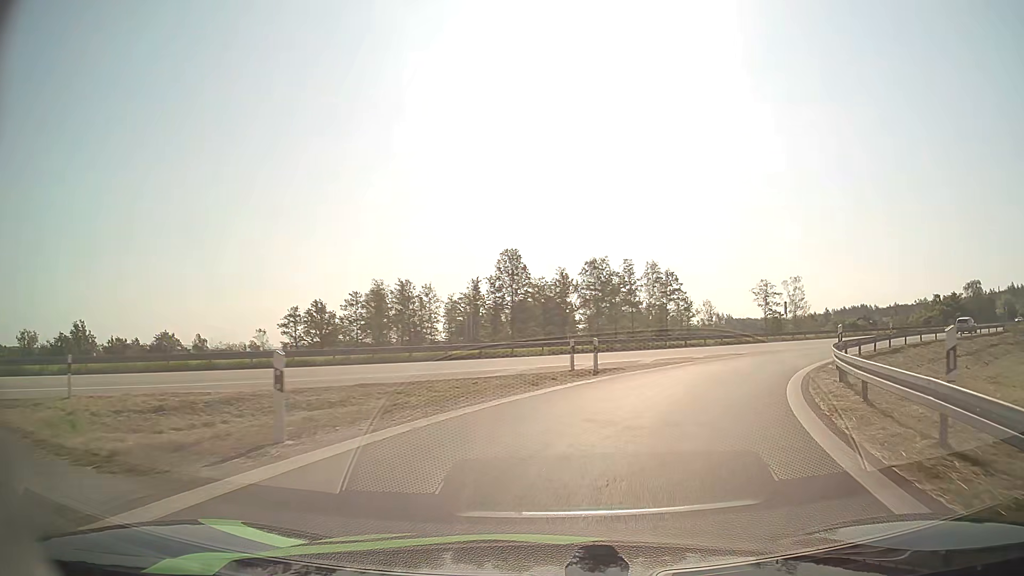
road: motorway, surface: asphalt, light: Day
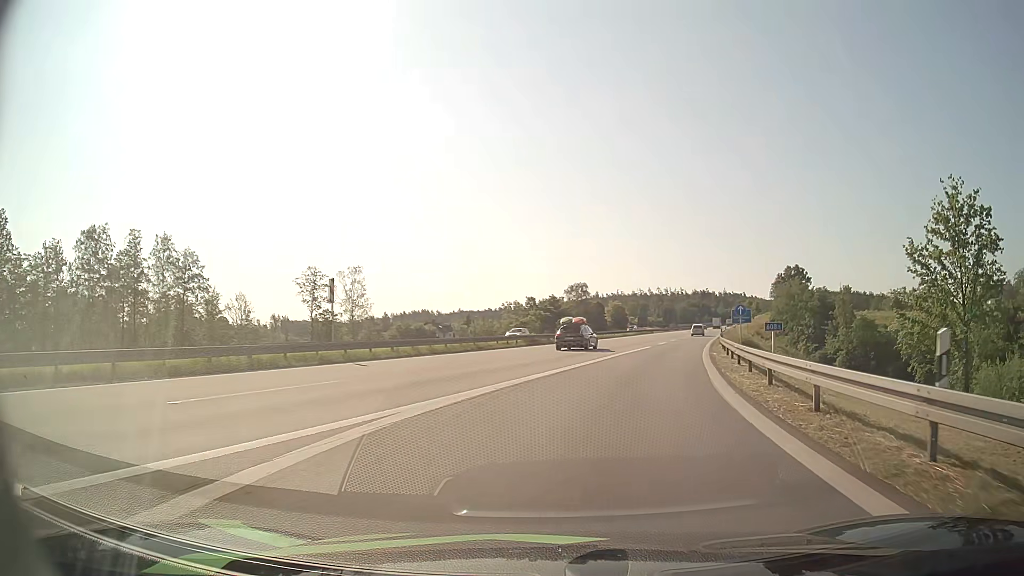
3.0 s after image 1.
(+10.2, +28.5) m; +38°
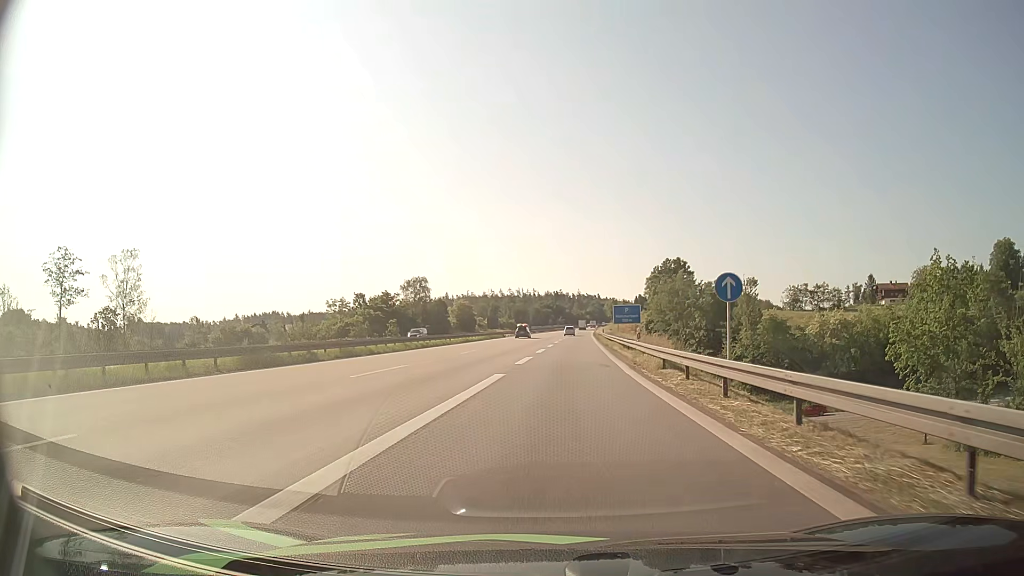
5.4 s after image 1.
(+3.7, +26.0) m; +13°
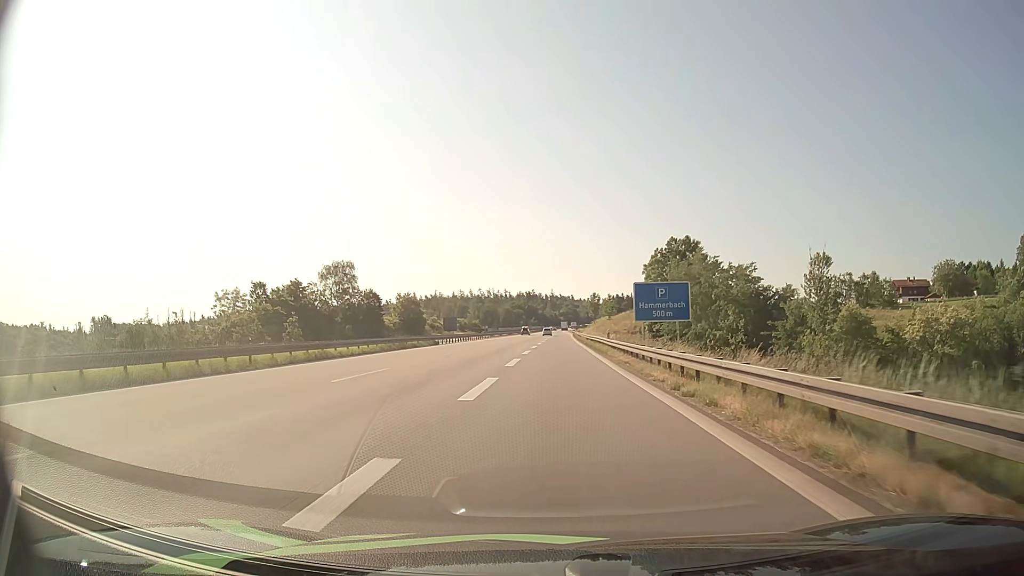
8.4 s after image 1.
(+1.1, +37.2) m; +2°
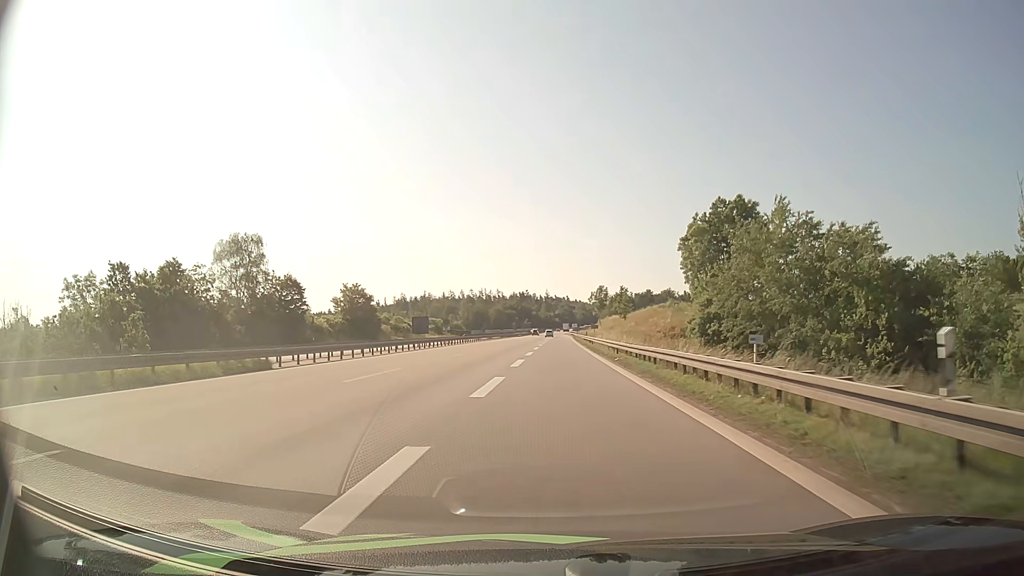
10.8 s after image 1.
(+0.2, +35.4) m; 0°
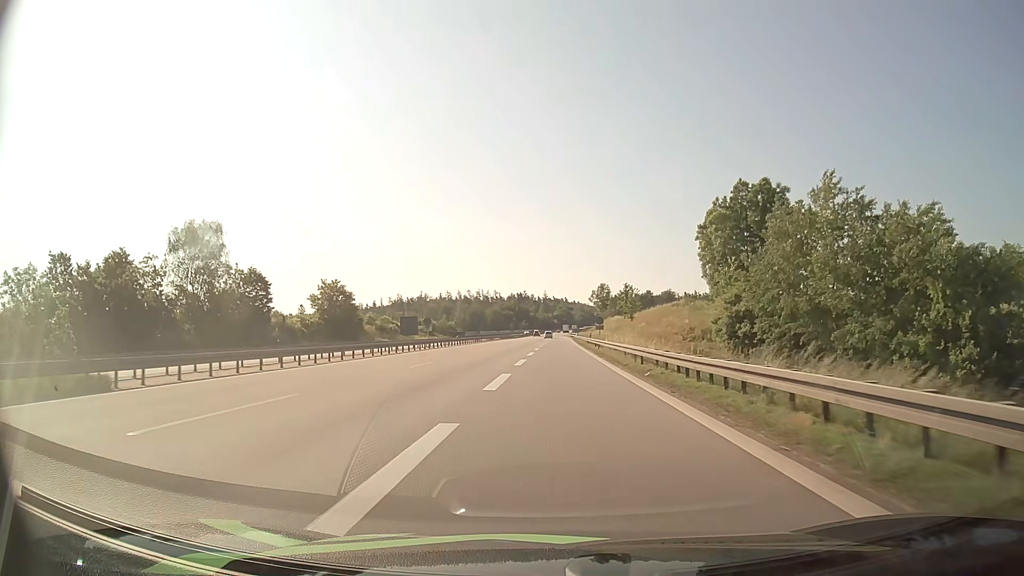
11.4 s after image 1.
(0.0, +10.1) m; 0°
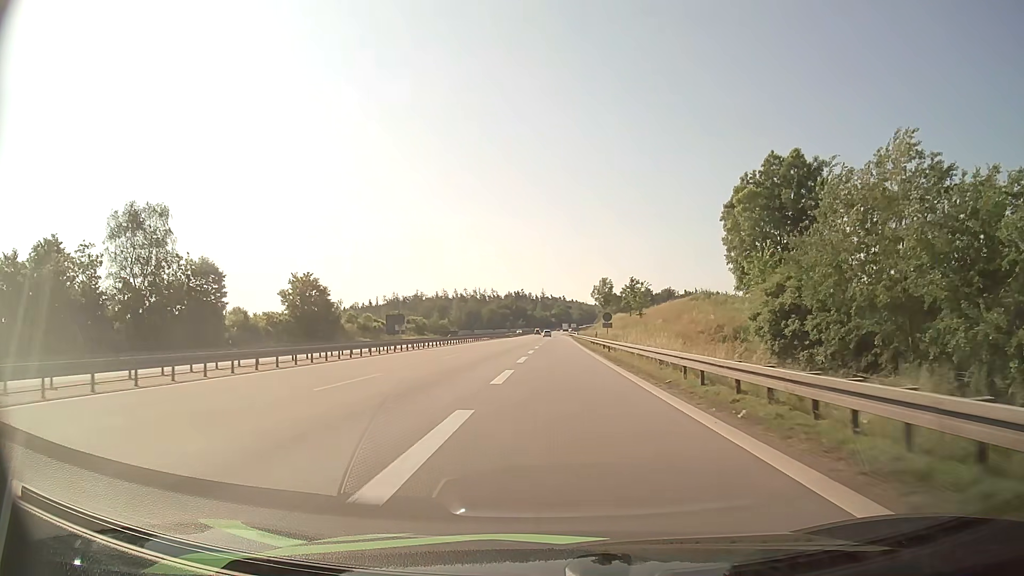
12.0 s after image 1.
(0.0, +10.5) m; 0°
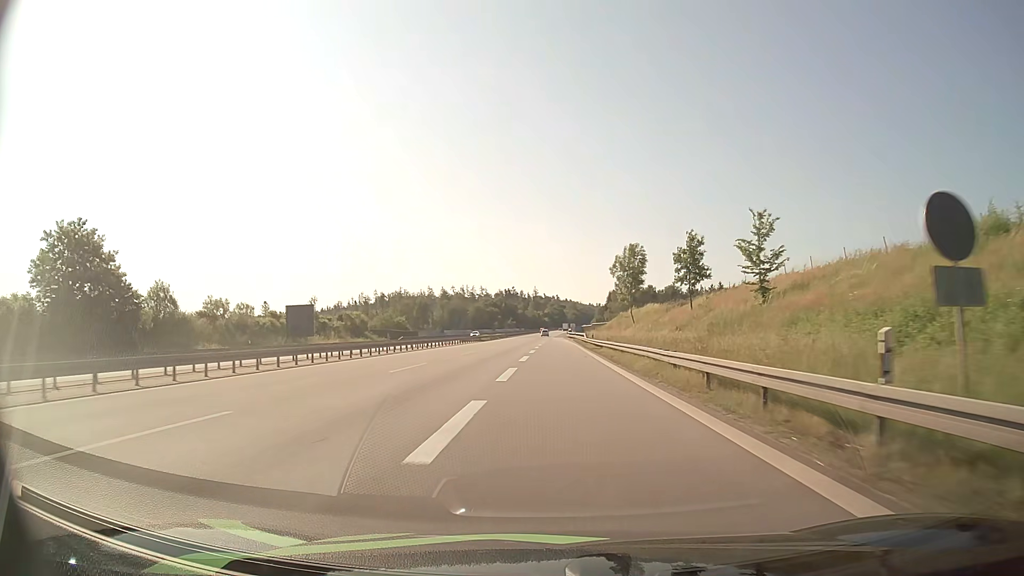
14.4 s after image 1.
(+0.2, +46.8) m; +1°
(0, +10) (0, +20) (0, +30) (0, +40) (0, +50) (0, +60) (-1, +70) (-1, +80) (-1, +90) (-1, +100) m
